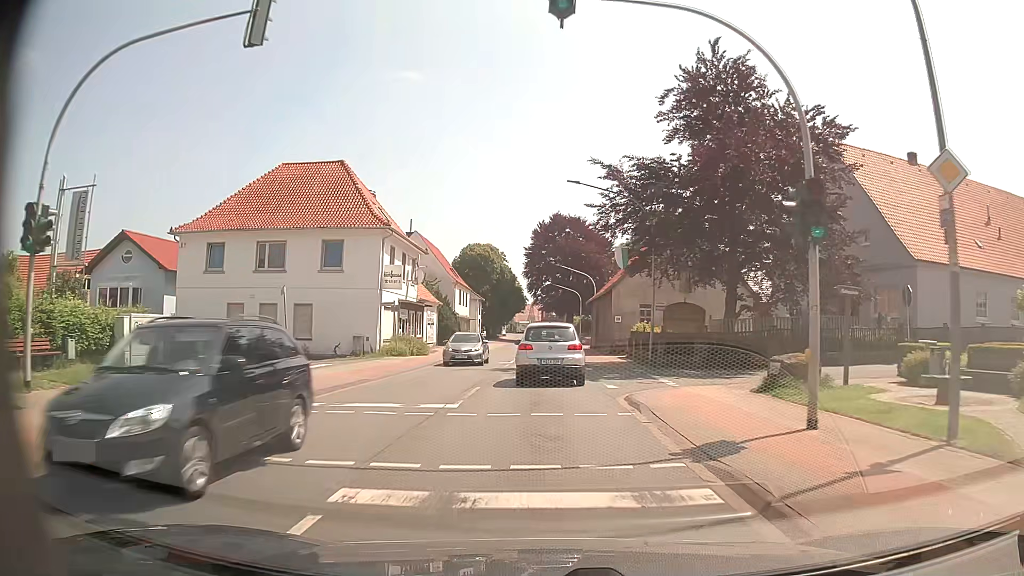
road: primary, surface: asphalt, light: Day
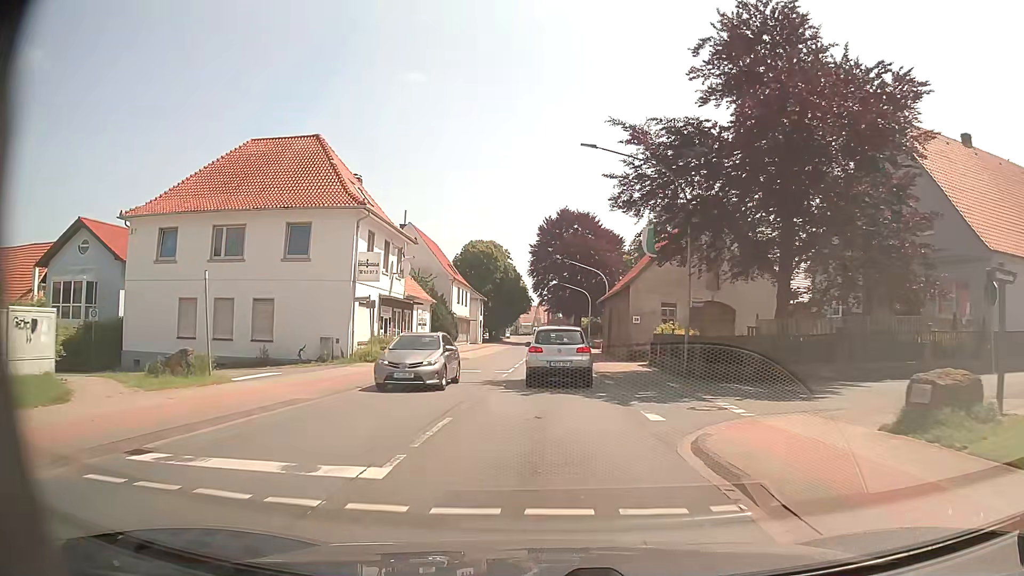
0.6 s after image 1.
(0.0, +6.2) m; 0°
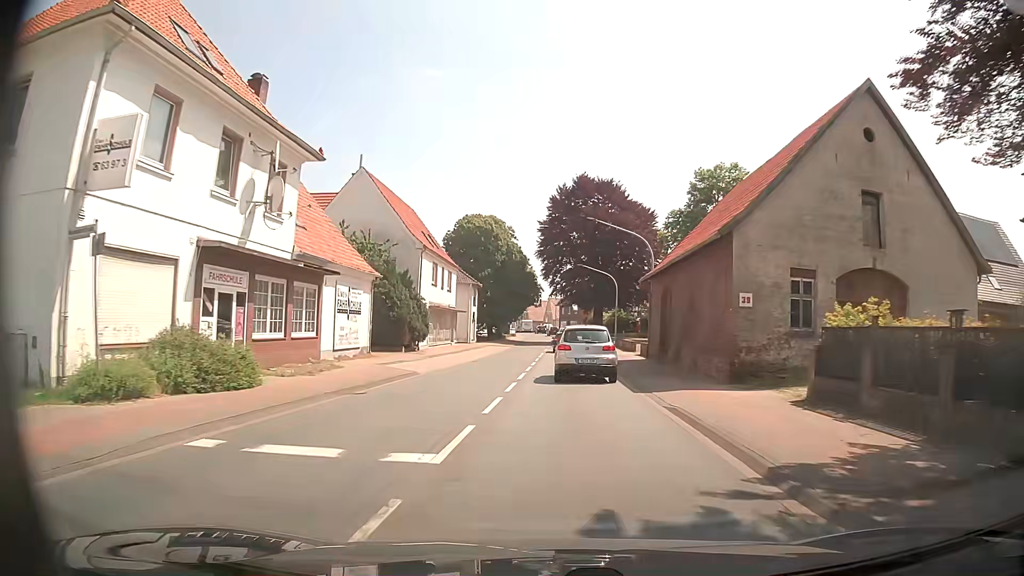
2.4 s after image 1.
(-0.2, +19.6) m; -1°
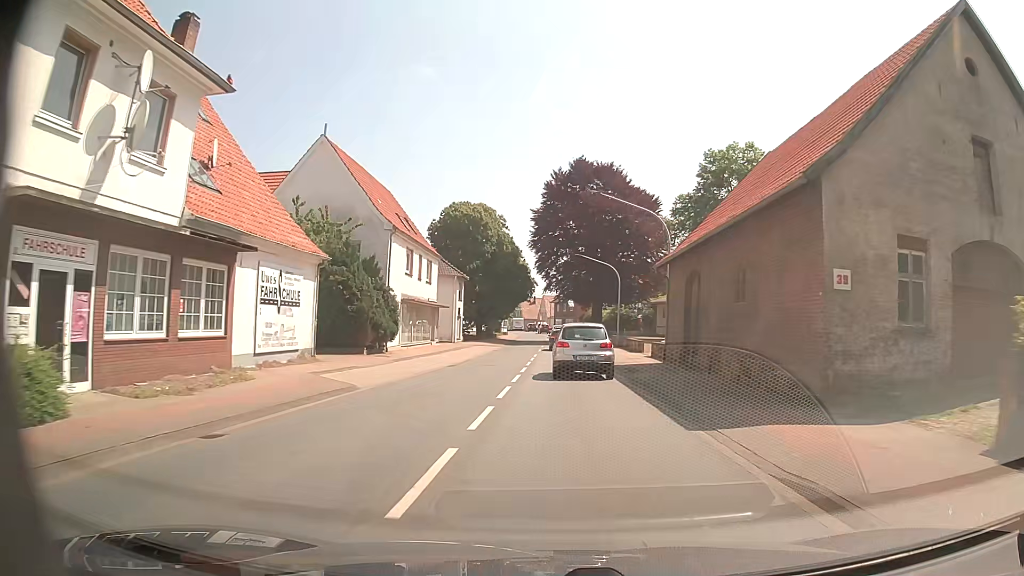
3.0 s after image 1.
(0.0, +6.8) m; 0°
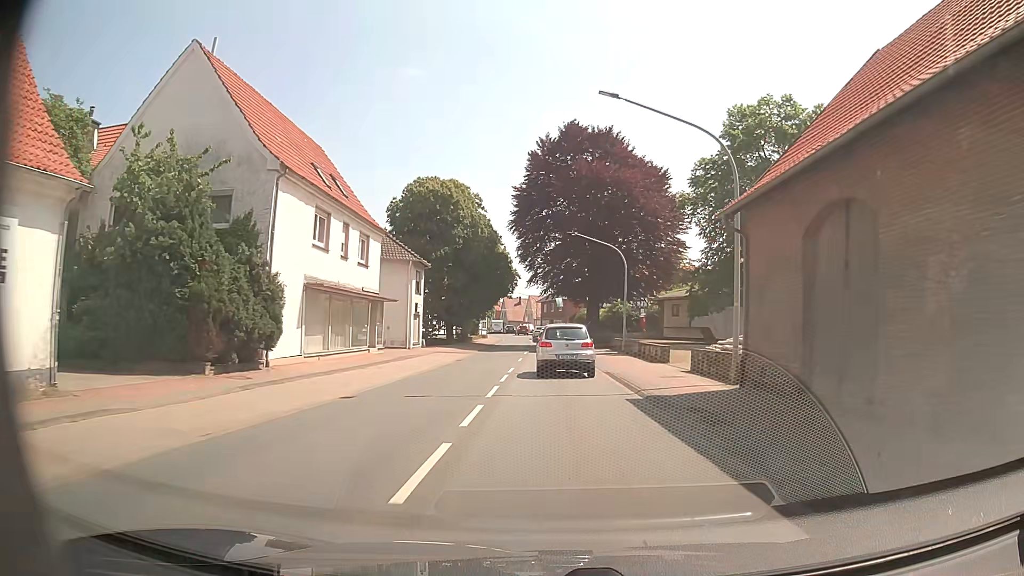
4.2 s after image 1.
(+0.2, +13.3) m; +1°
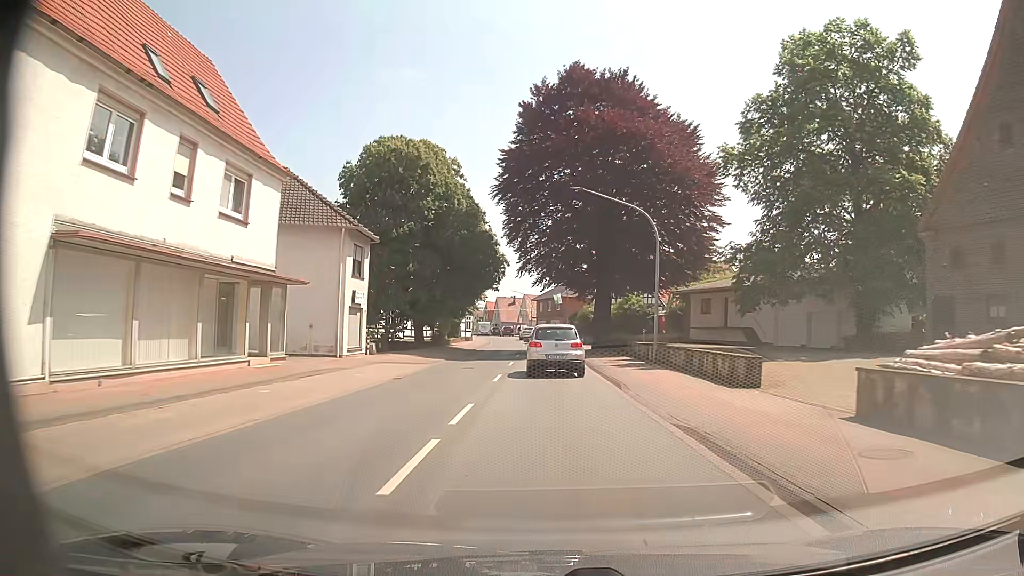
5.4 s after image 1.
(+0.1, +13.6) m; +1°
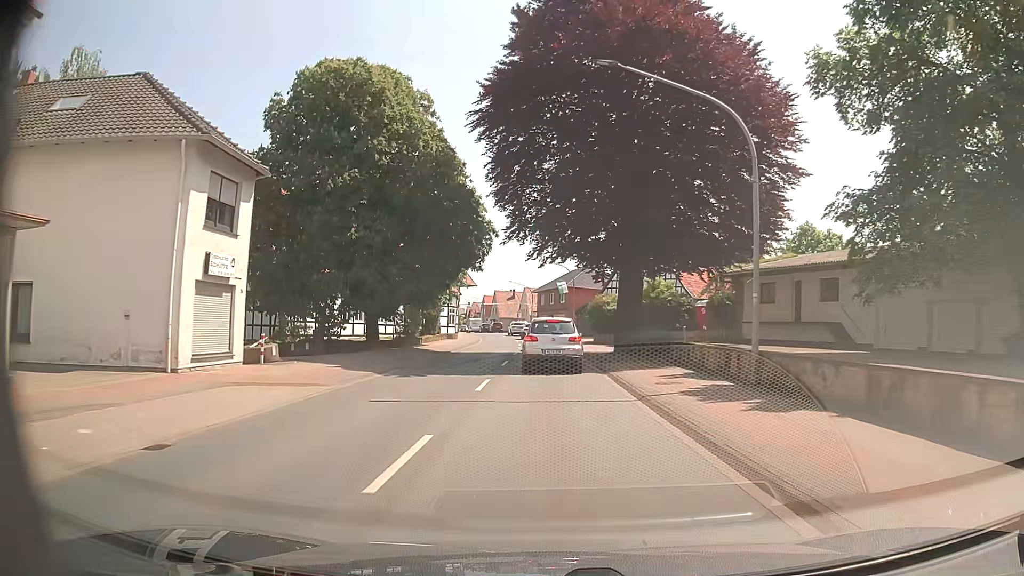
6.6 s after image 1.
(0.0, +13.8) m; 0°
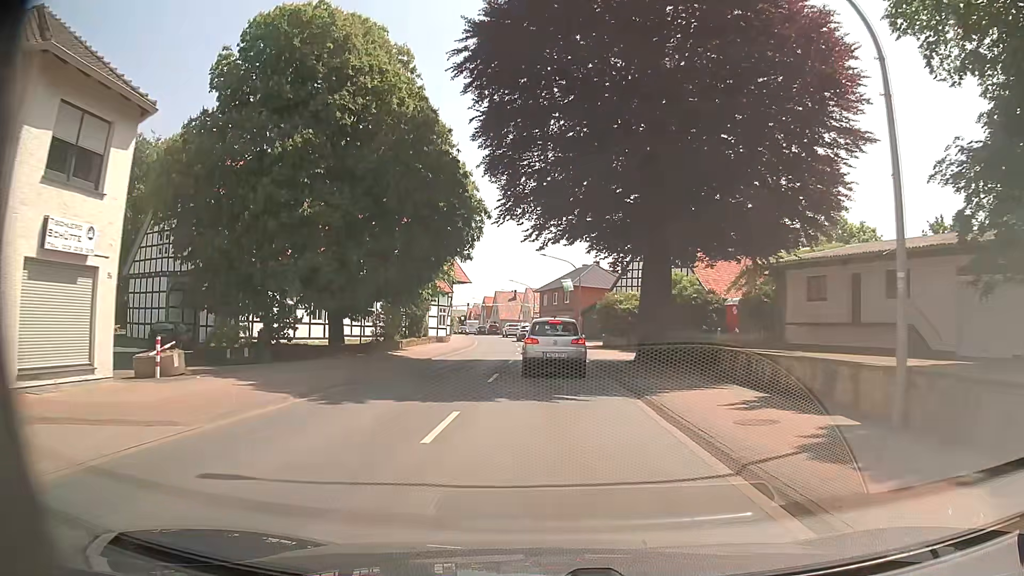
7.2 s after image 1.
(0.0, +6.6) m; 0°
